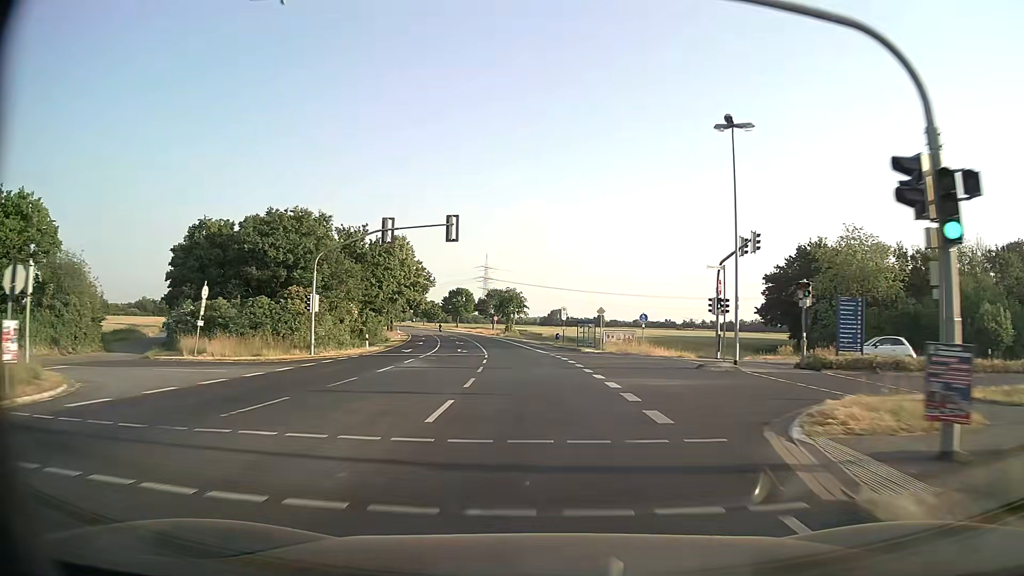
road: secondary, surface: asphalt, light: Day
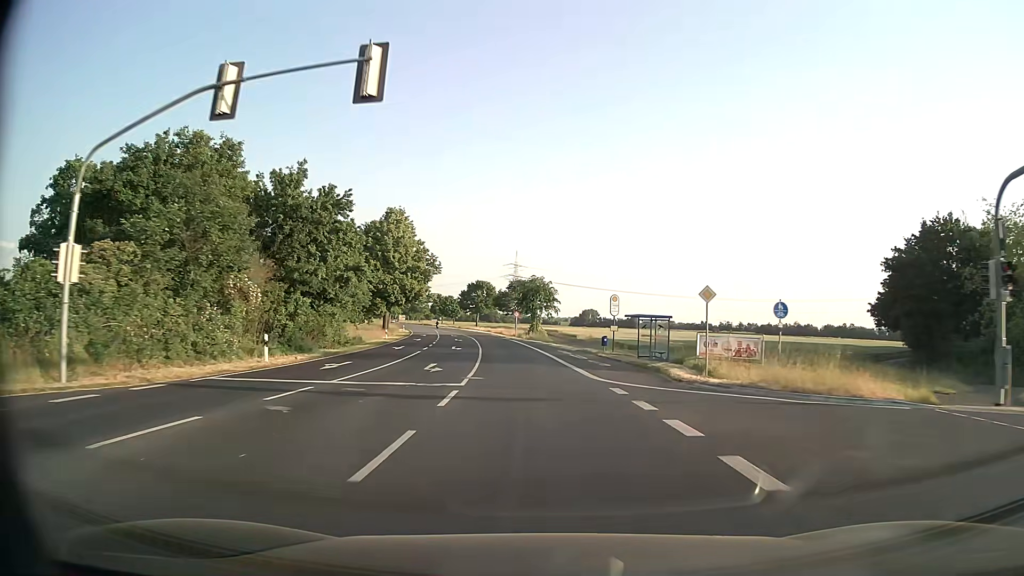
(-0.5, +22.0) m; -3°
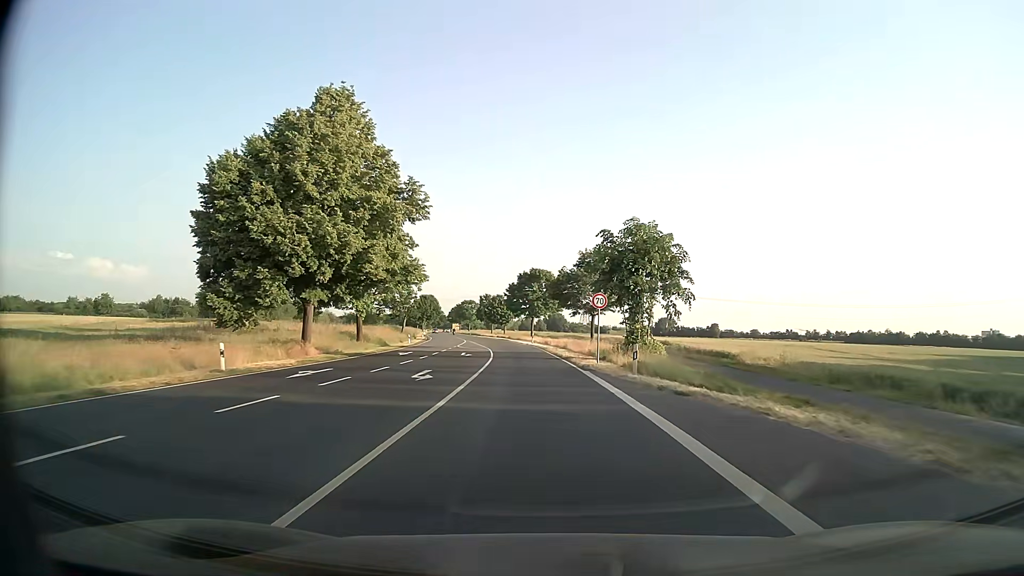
(-2.2, +43.9) m; -6°
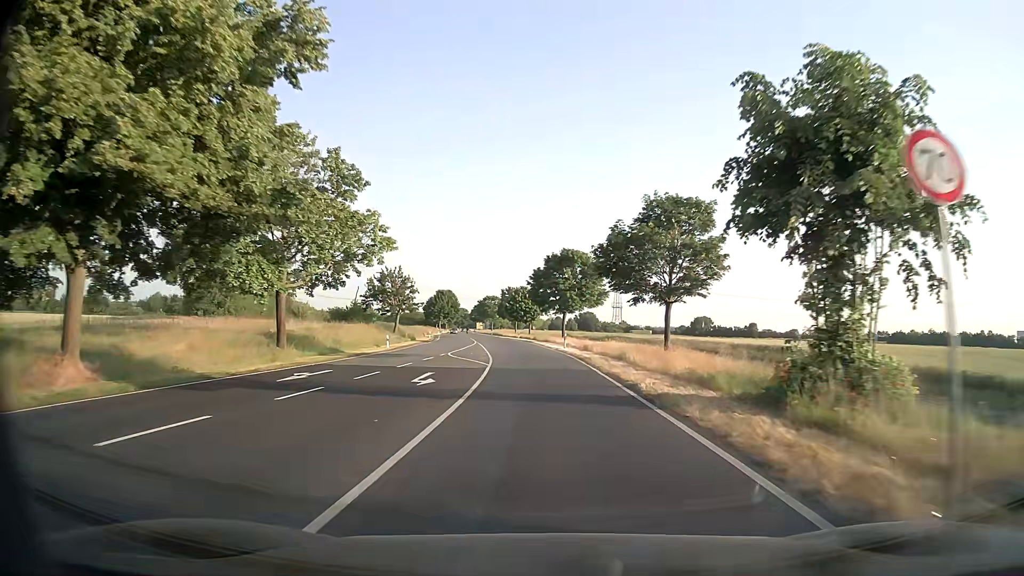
(-0.5, +22.0) m; -3°
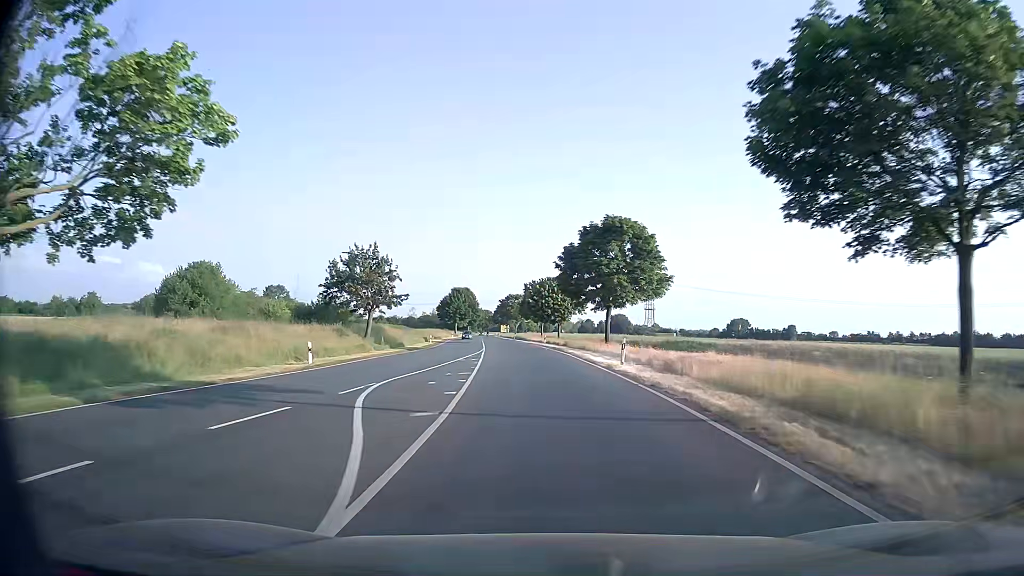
(-0.5, +22.1) m; -3°
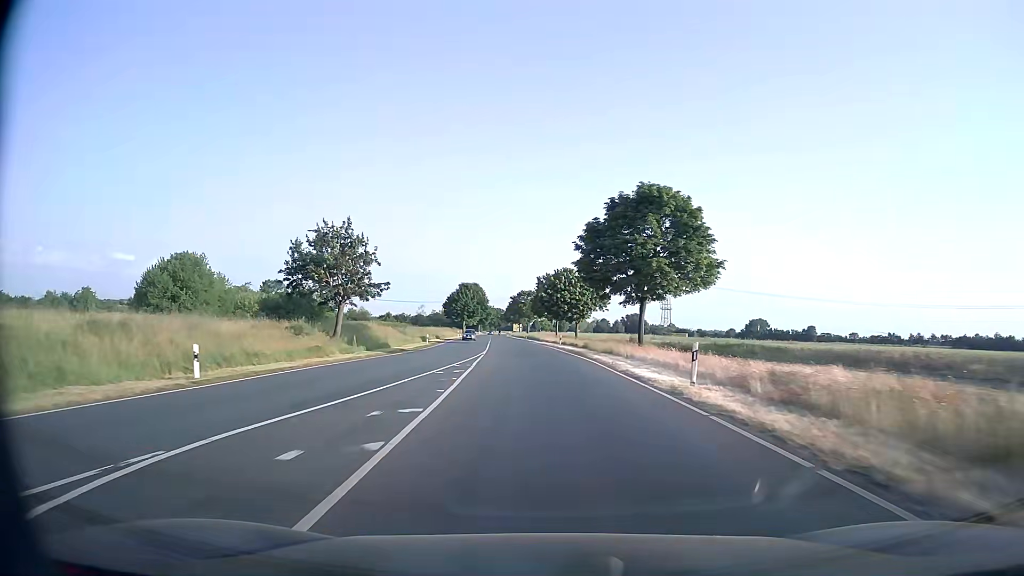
(-0.1, +11.1) m; -1°
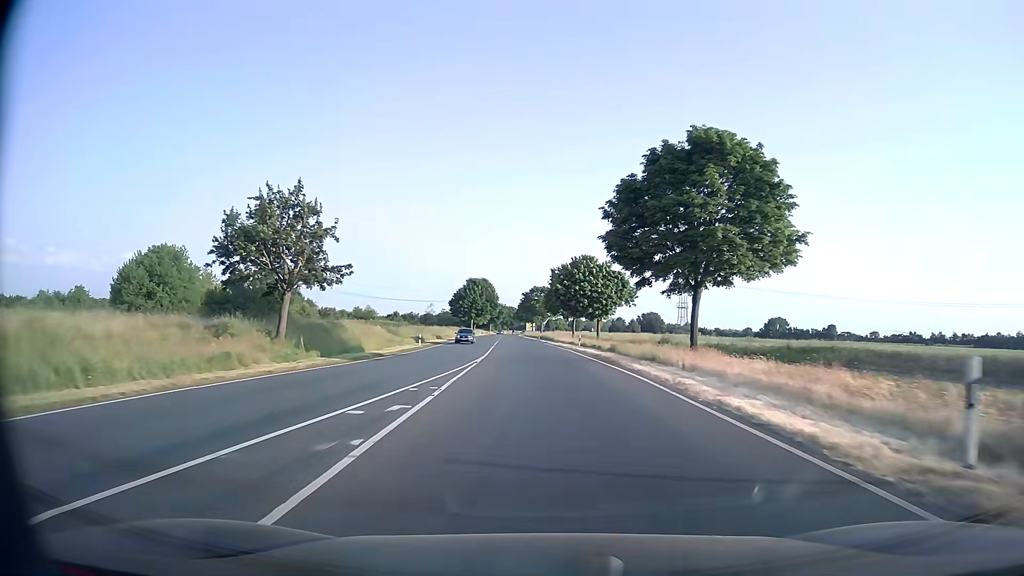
(0.0, +11.1) m; 0°
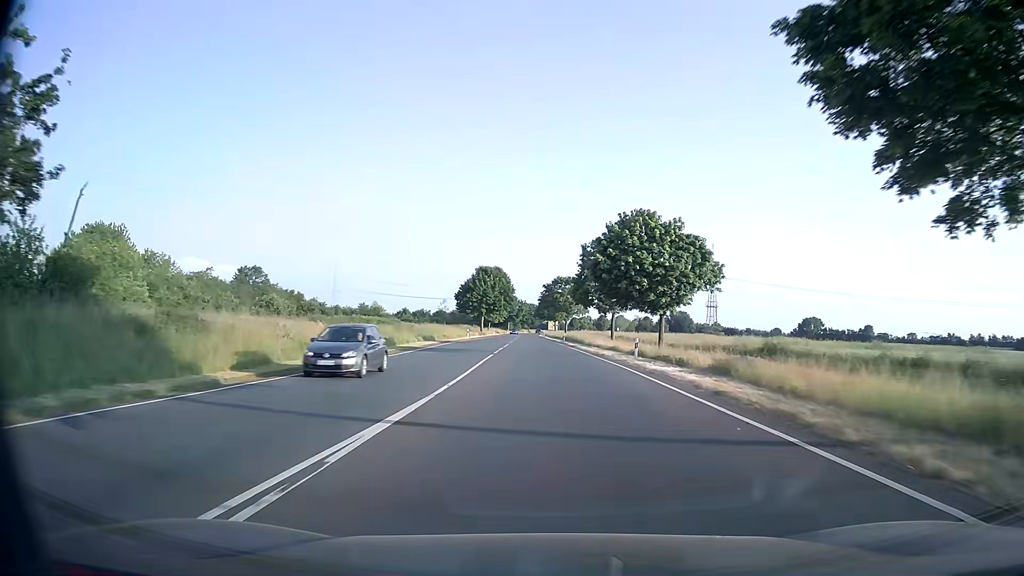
(-0.5, +22.3) m; -2°
(0, +10) (0, +20) (0, +30) (0, +40) (-1, +50) (-1, +60) (-1, +70) (-1, +80) (-2, +90) (-2, +100) m
